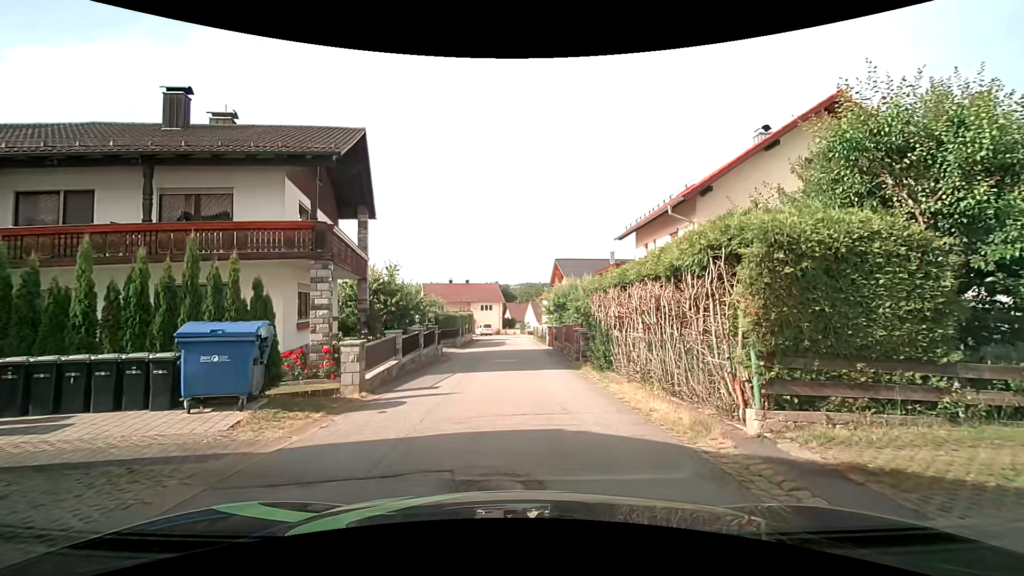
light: Day
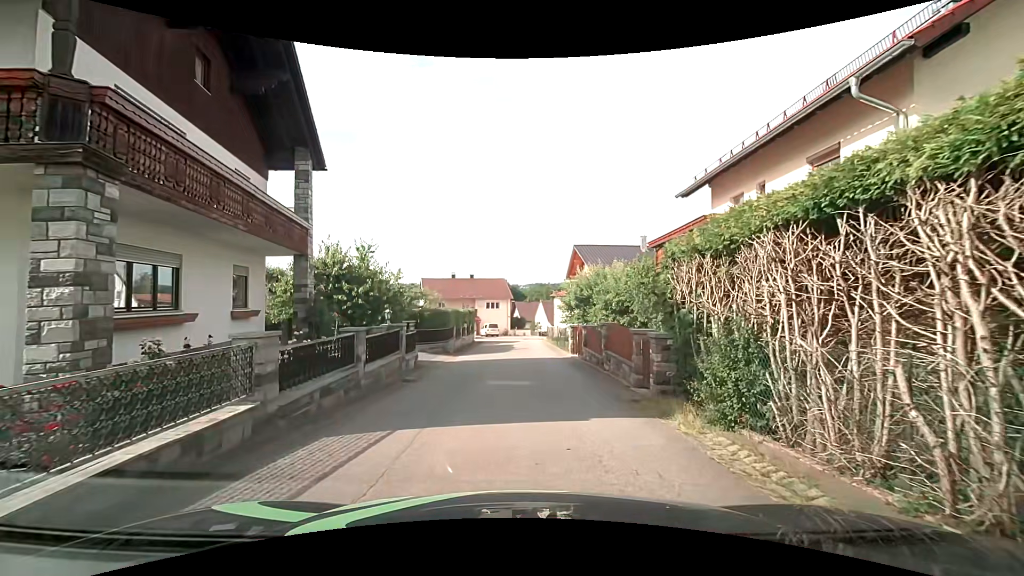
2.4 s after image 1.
(-0.2, +8.9) m; -2°
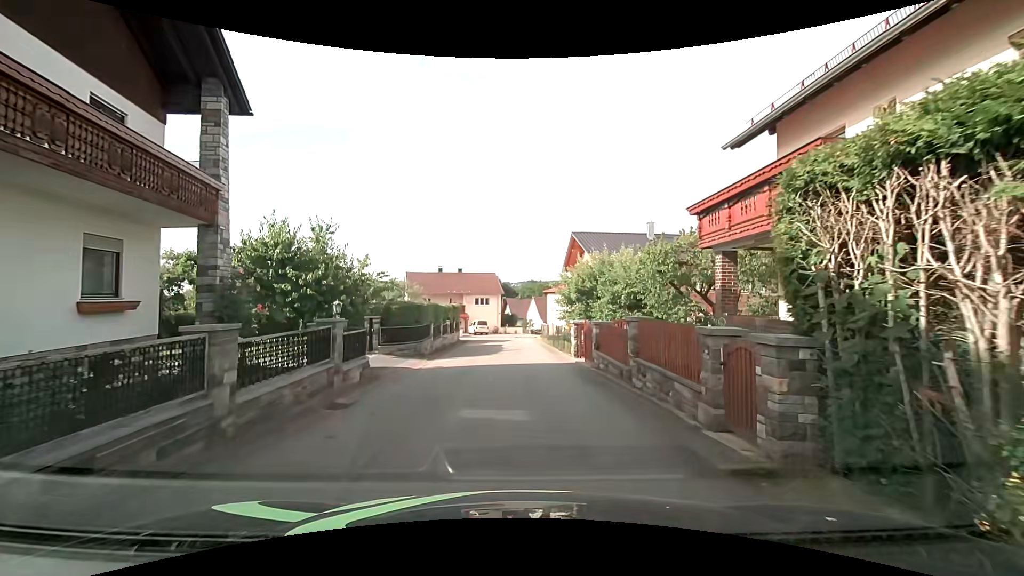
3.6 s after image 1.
(+0.1, +4.9) m; +1°
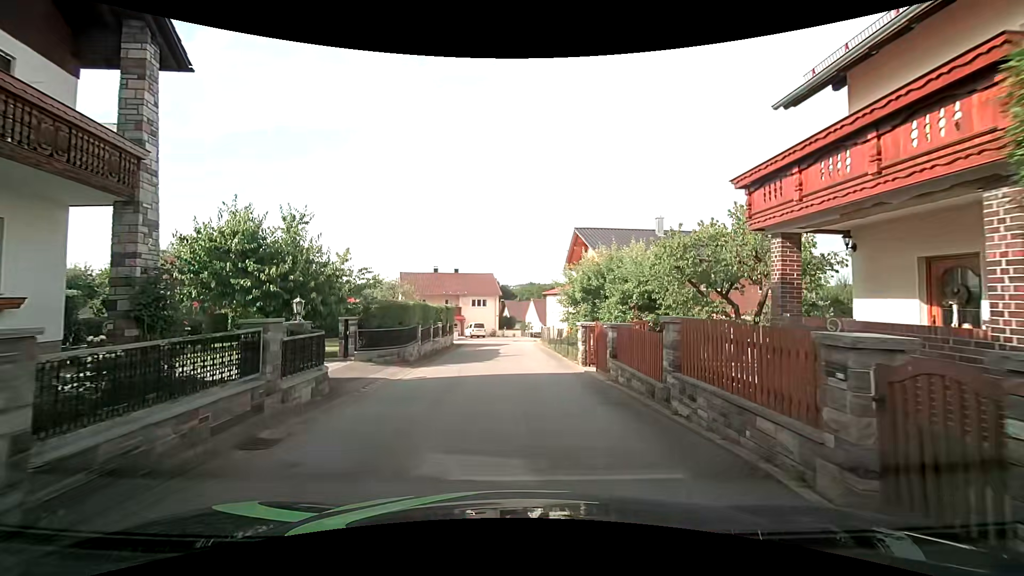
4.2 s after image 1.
(0.0, +2.8) m; +1°
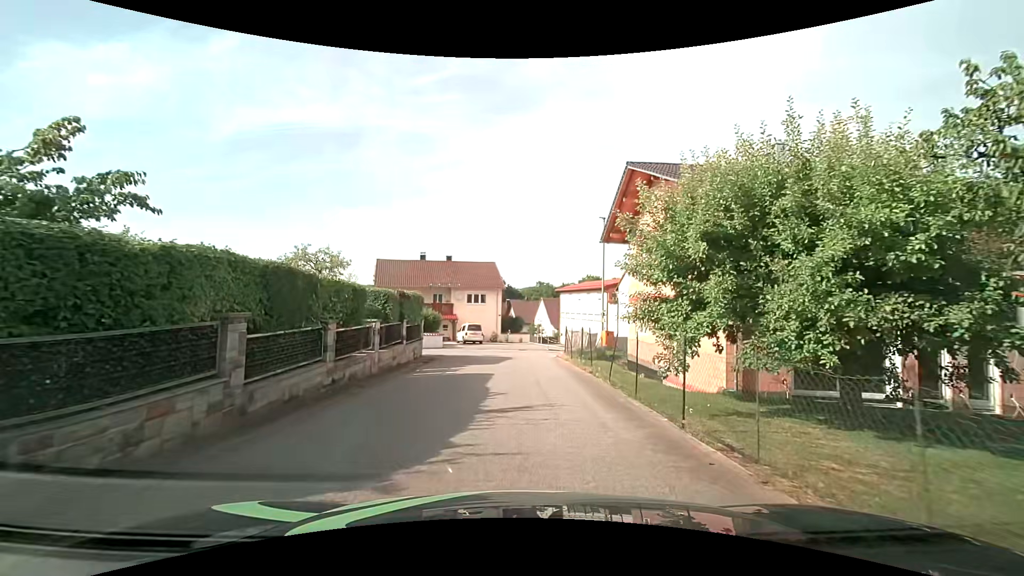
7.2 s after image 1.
(-0.2, +14.8) m; -1°
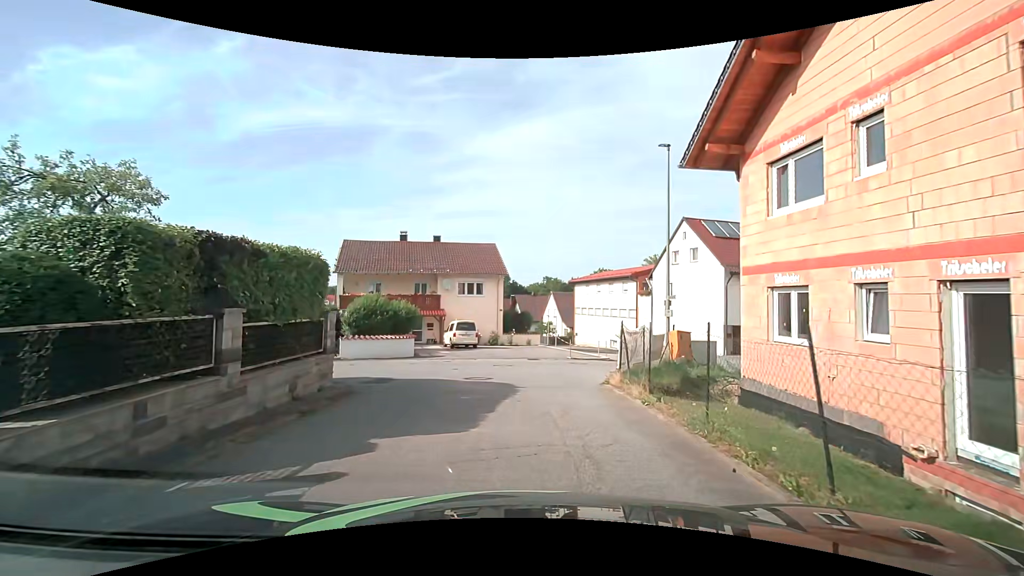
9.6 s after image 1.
(-0.1, +11.7) m; -1°
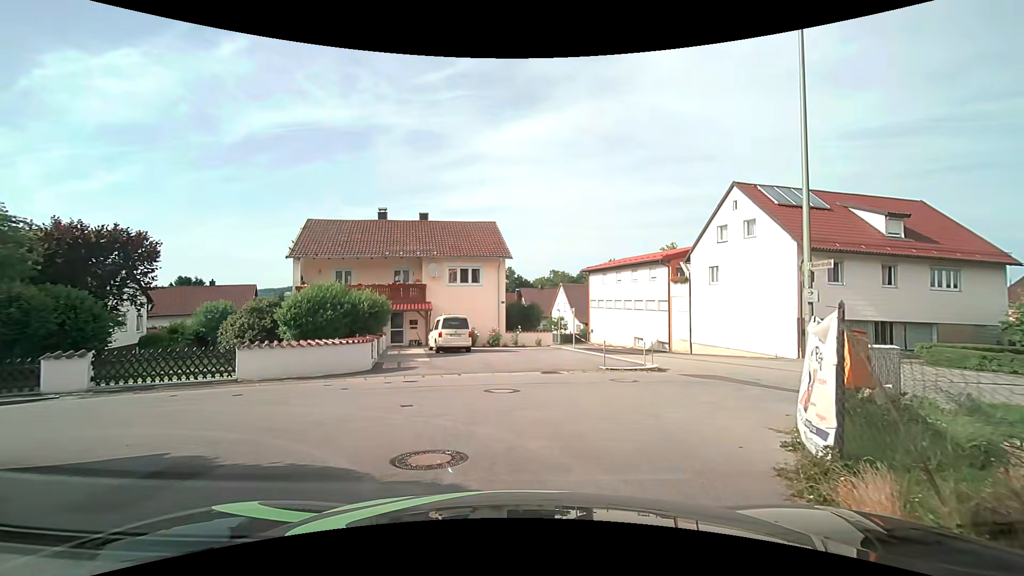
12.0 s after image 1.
(0.0, +8.1) m; +1°
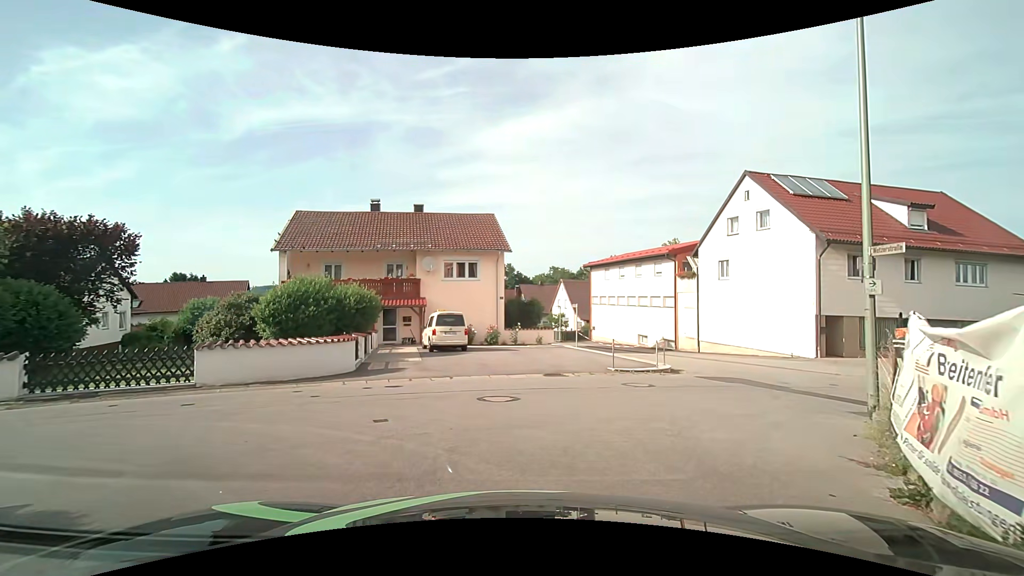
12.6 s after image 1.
(0.0, +1.6) m; -1°
